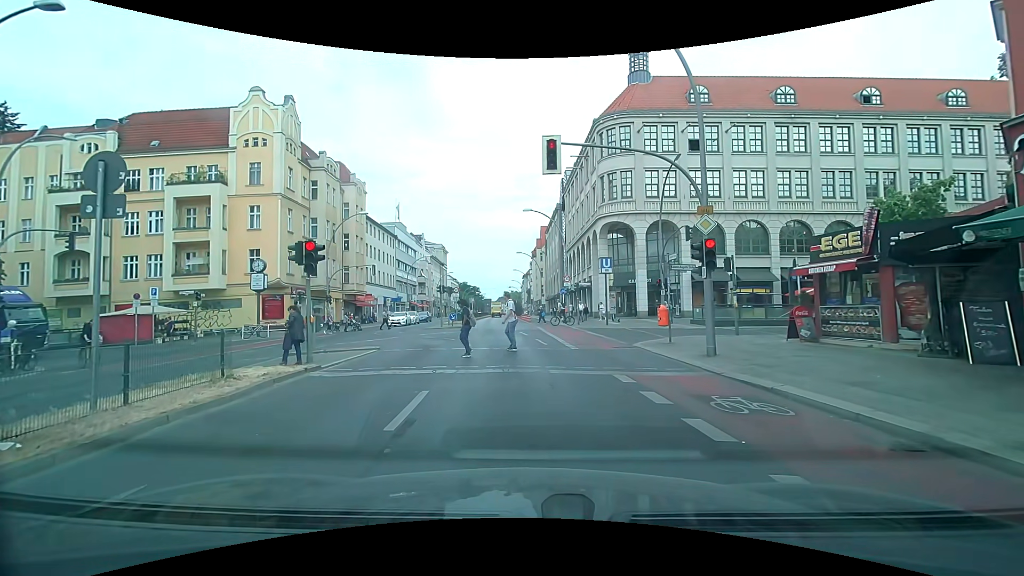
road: primary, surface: asphalt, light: Day
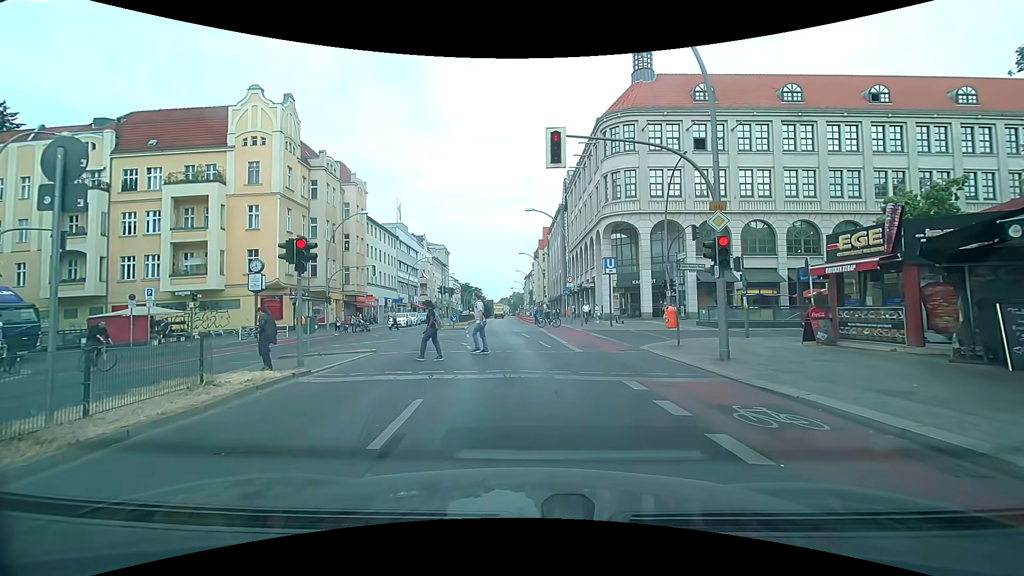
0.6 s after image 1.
(0.0, +0.7) m; 0°
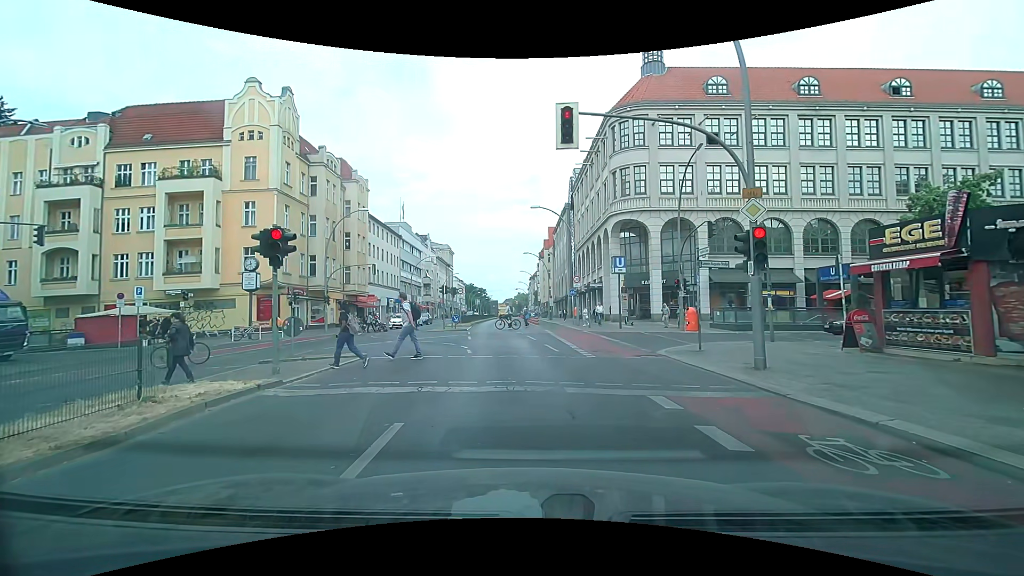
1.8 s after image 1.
(0.0, +1.5) m; 0°
